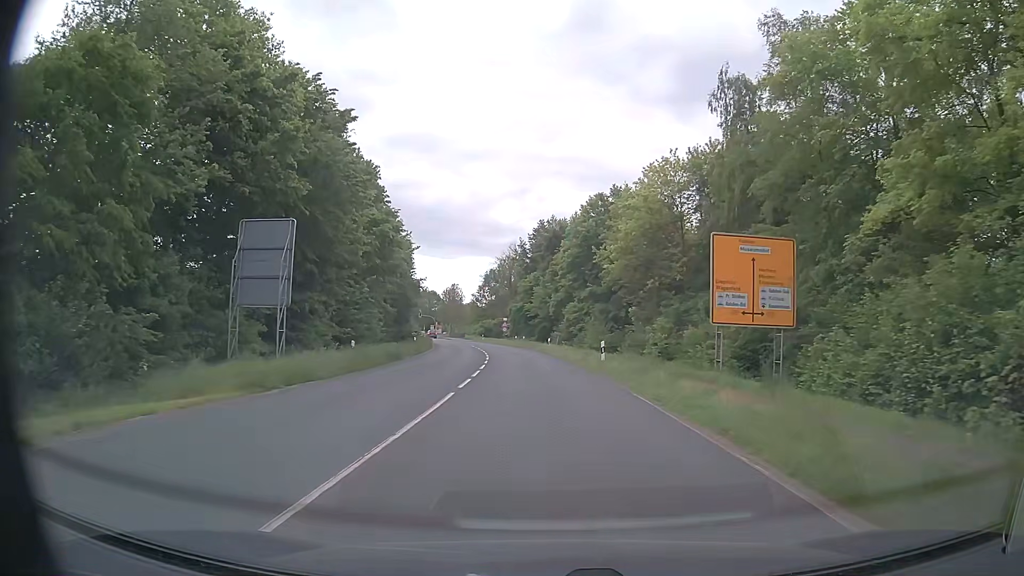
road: secondary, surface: asphalt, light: Day
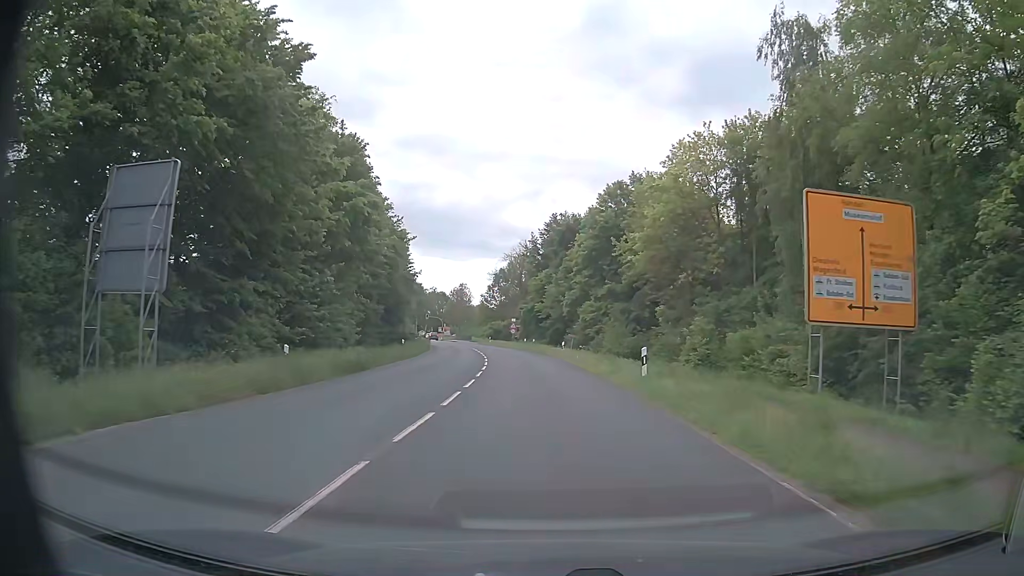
(0.0, +8.2) m; -1°
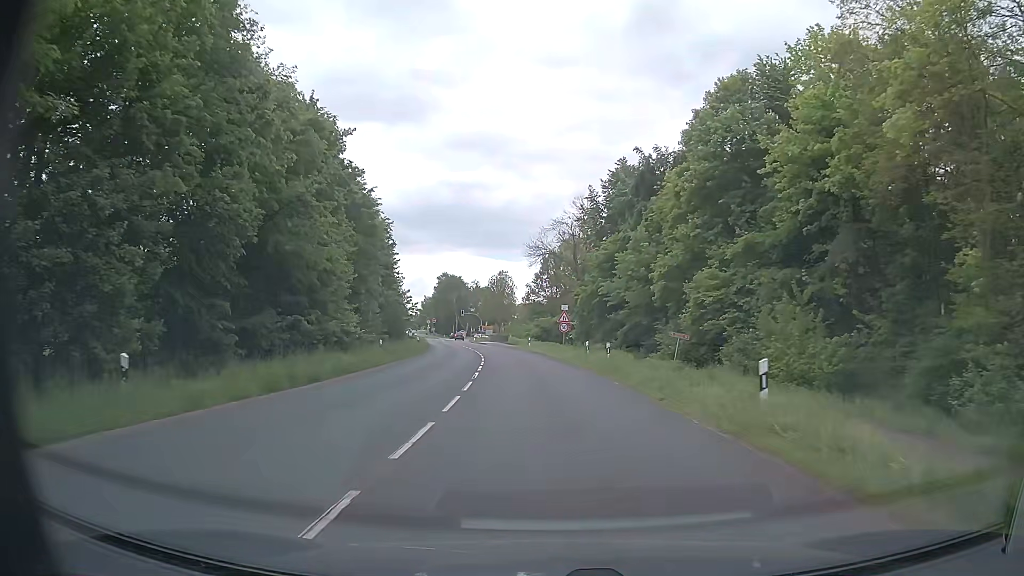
(-1.2, +32.9) m; -4°
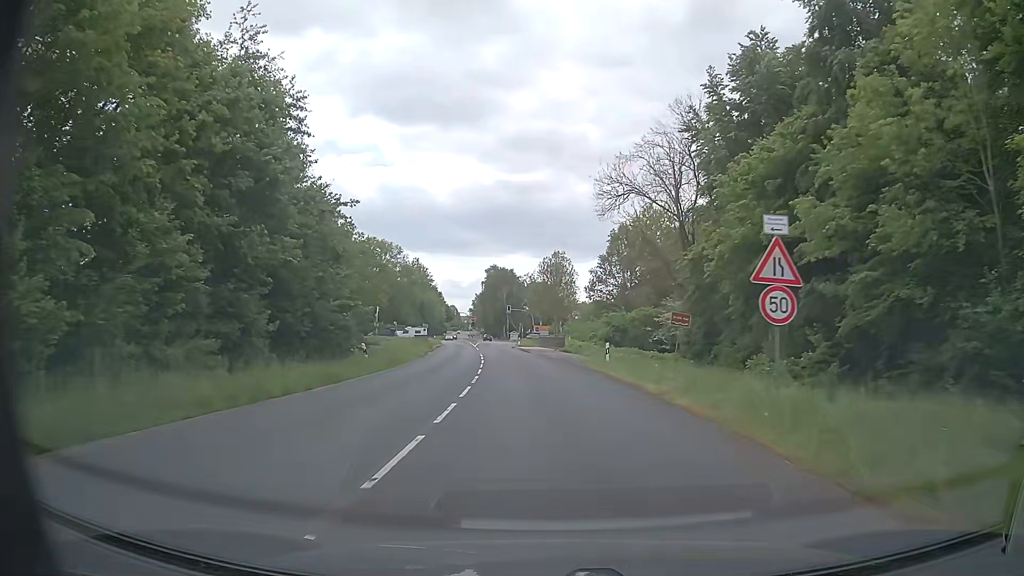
(-1.3, +32.9) m; -5°
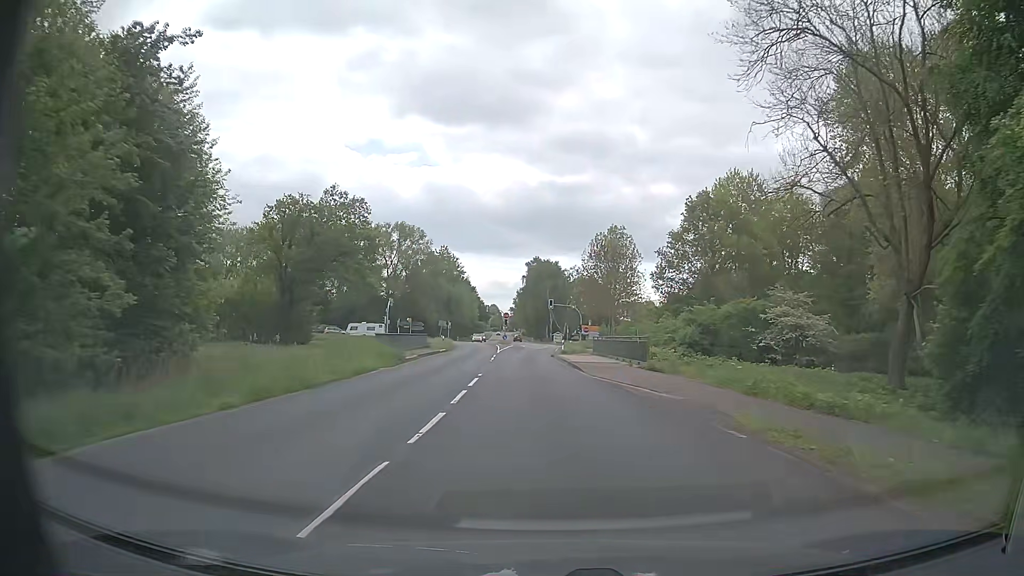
(-0.9, +24.7) m; -4°
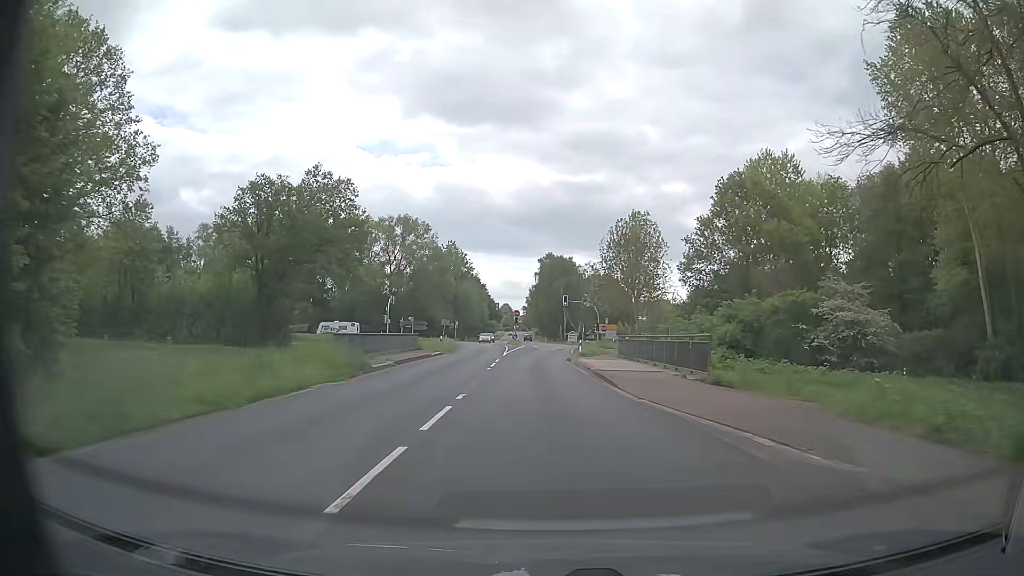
(0.0, +8.3) m; -1°
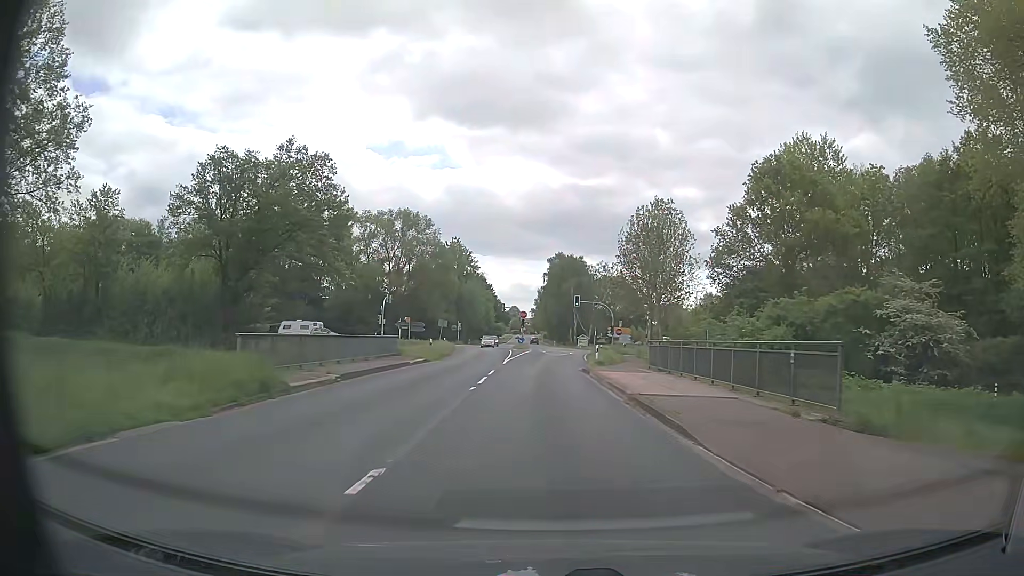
(-0.1, +8.2) m; -1°
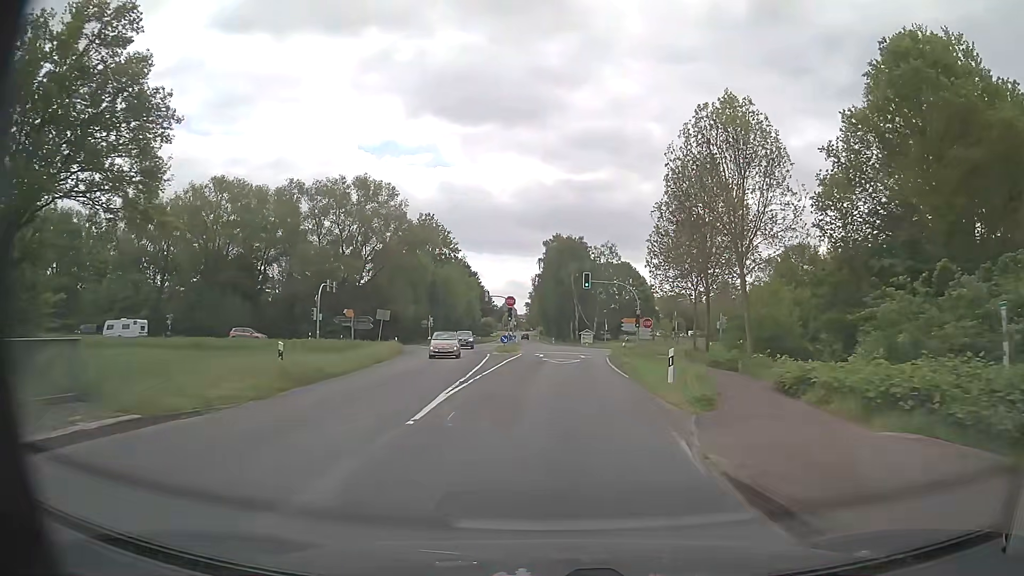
(-0.2, +24.7) m; 0°
(0, +10) (+1, +20) (+1, +30) (+2, +40) (+3, +50) (+5, +60) (+11, +67) (+20, +71) (+30, +72) (+40, +73) m
